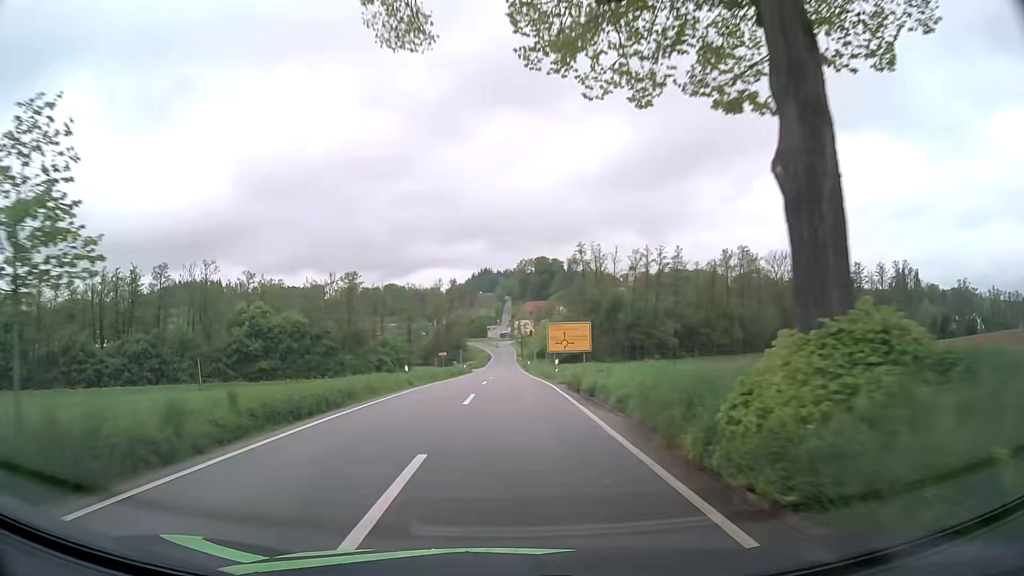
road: tertiary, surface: asphalt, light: Day
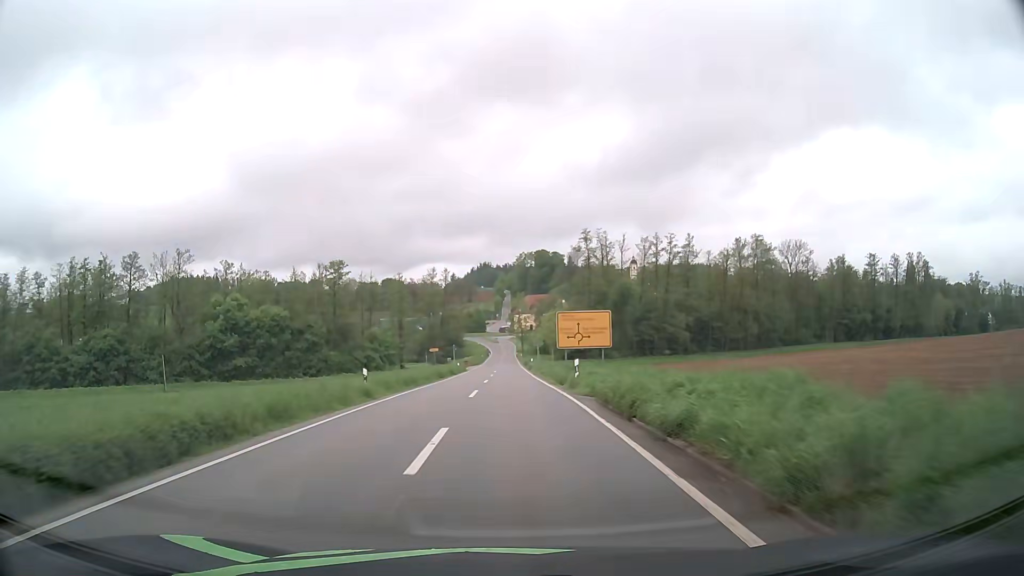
(0.0, +9.4) m; 0°
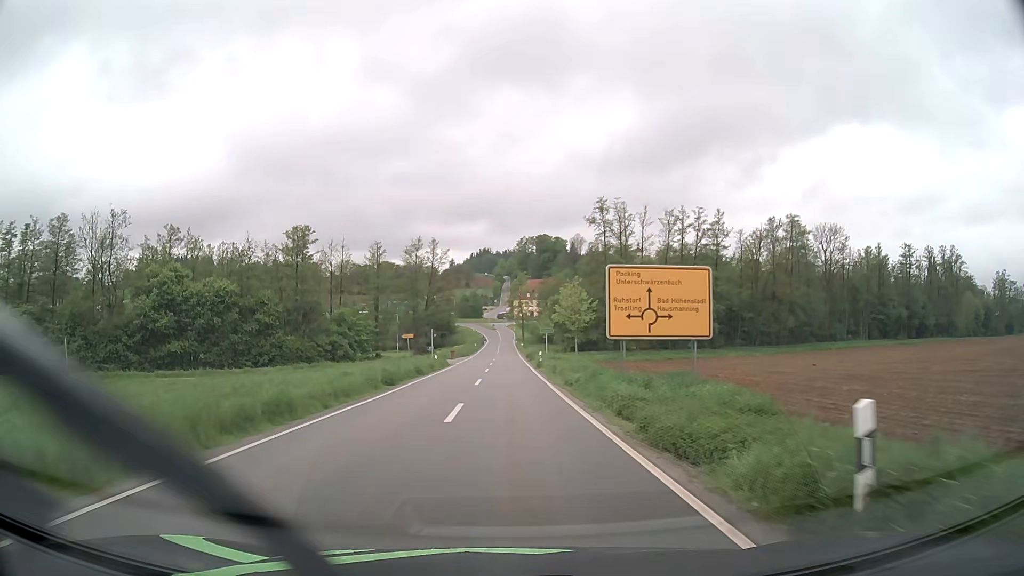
(0.0, +18.9) m; 0°
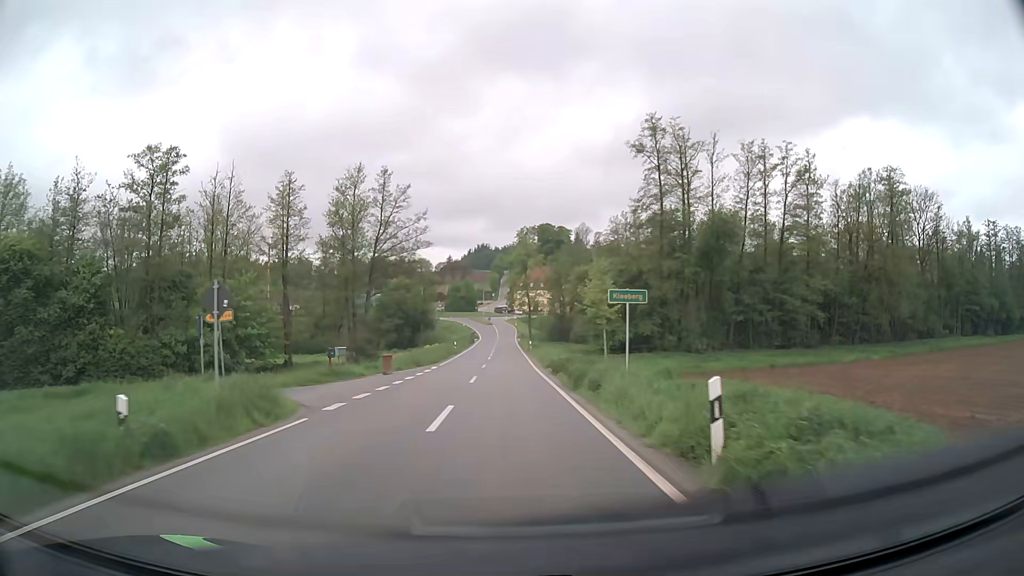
(0.0, +37.5) m; 0°
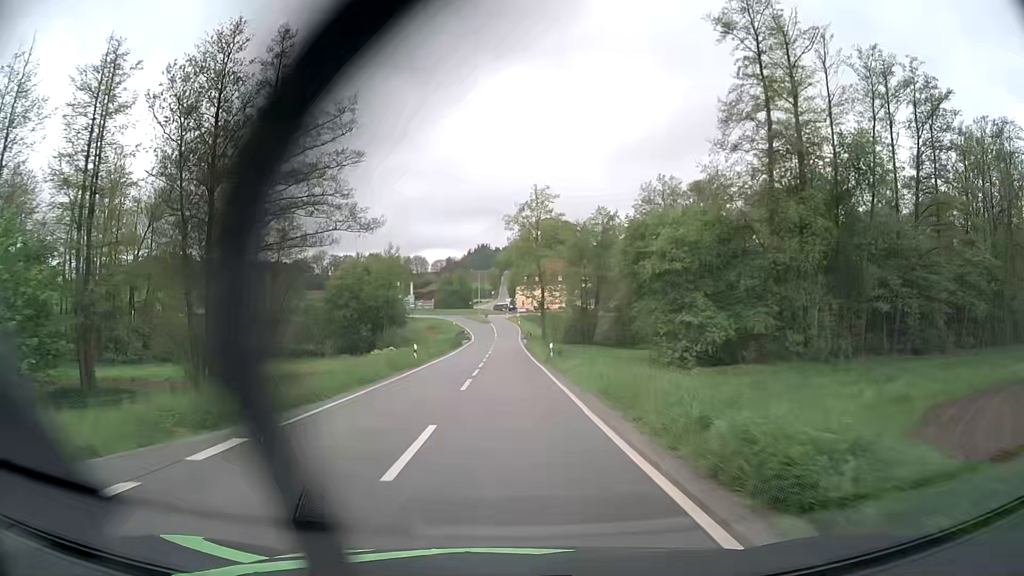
(0.0, +27.5) m; 0°
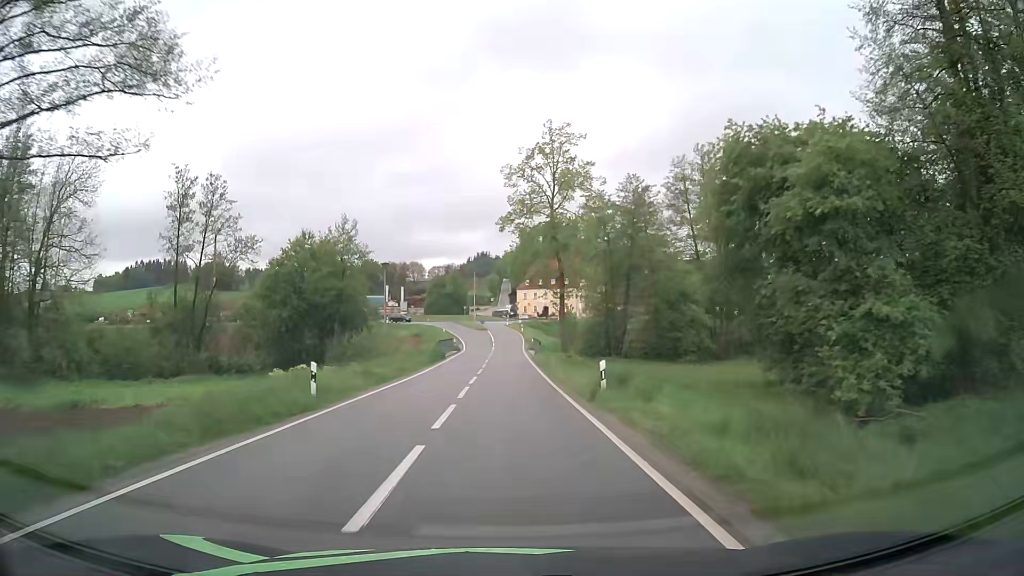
(0.0, +18.2) m; 0°
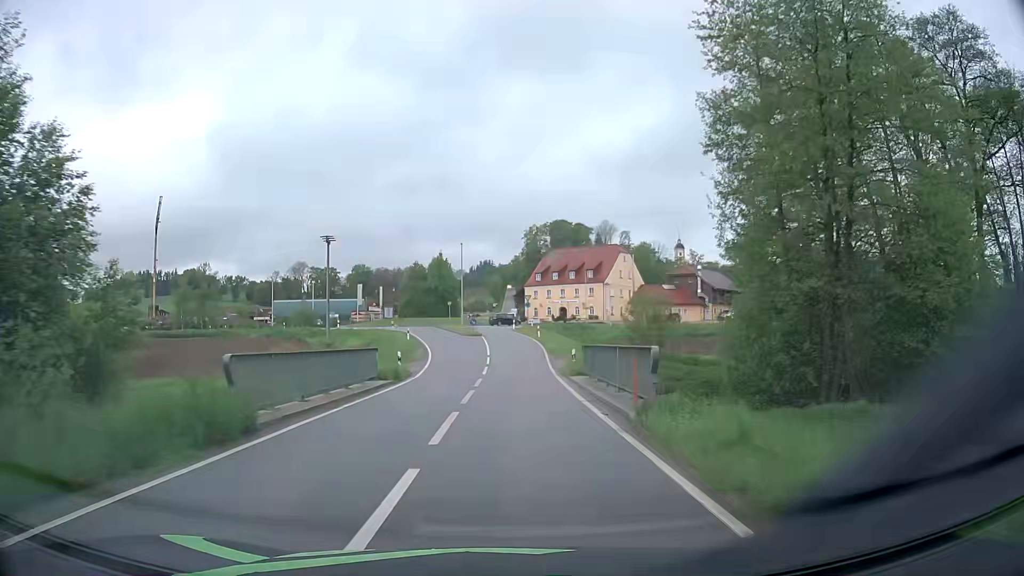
(-0.1, +36.6) m; -1°
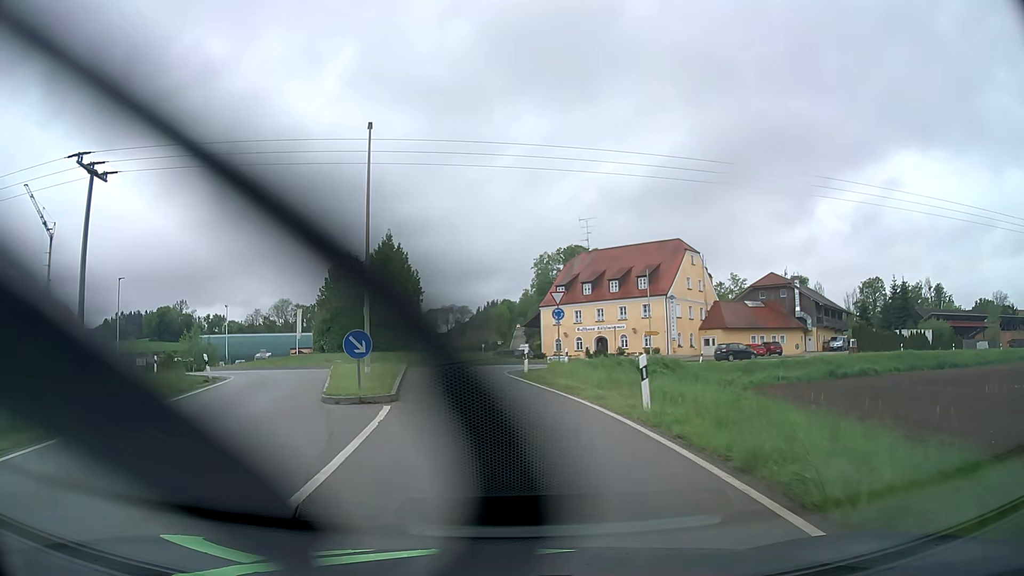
(+0.6, +43.2) m; -1°
(0, +10) (-1, +20) (-2, +30) (+1, +40) (+5, +49) (+4, +59) (-1, +67) (-6, +76) (-6, +86) (-5, +96) m
